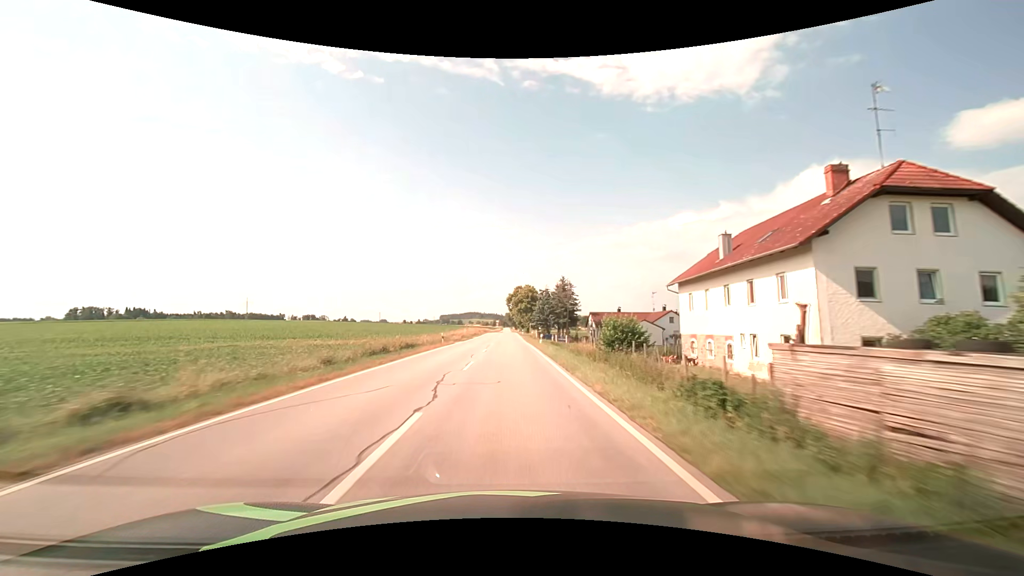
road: secondary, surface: asphalt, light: Day
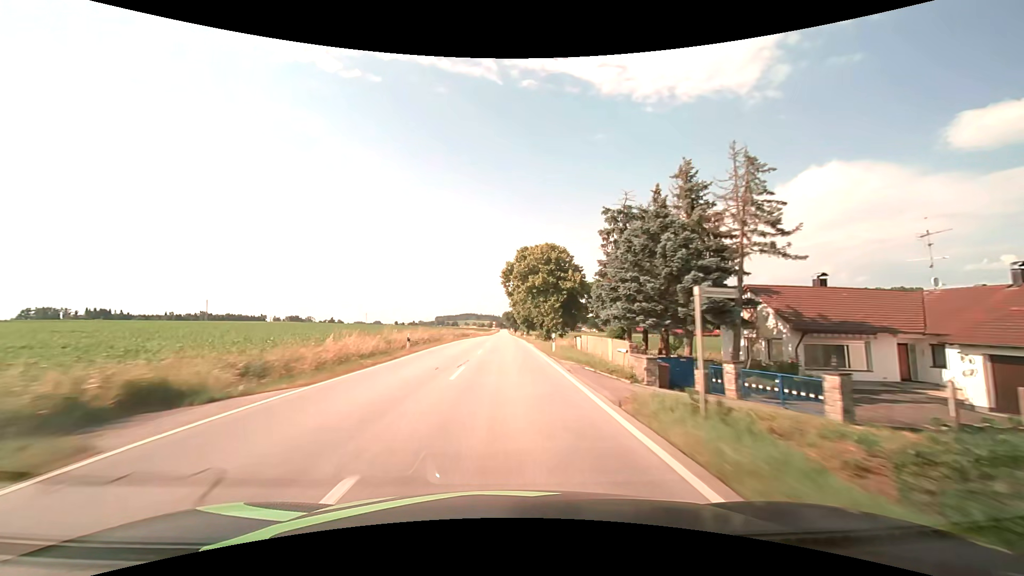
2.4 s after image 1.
(0.0, +63.4) m; 0°
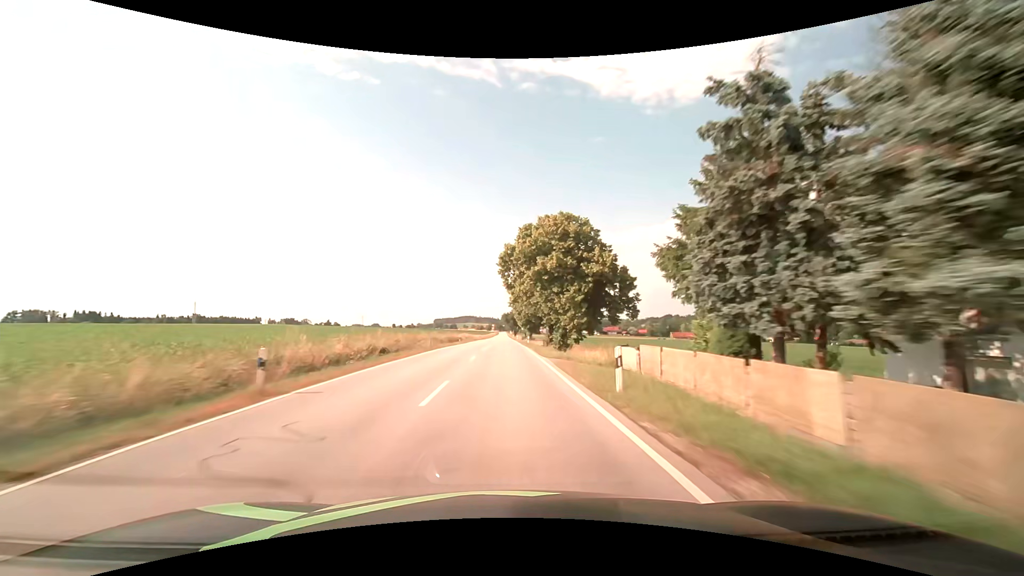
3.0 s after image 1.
(0.0, +15.8) m; 0°
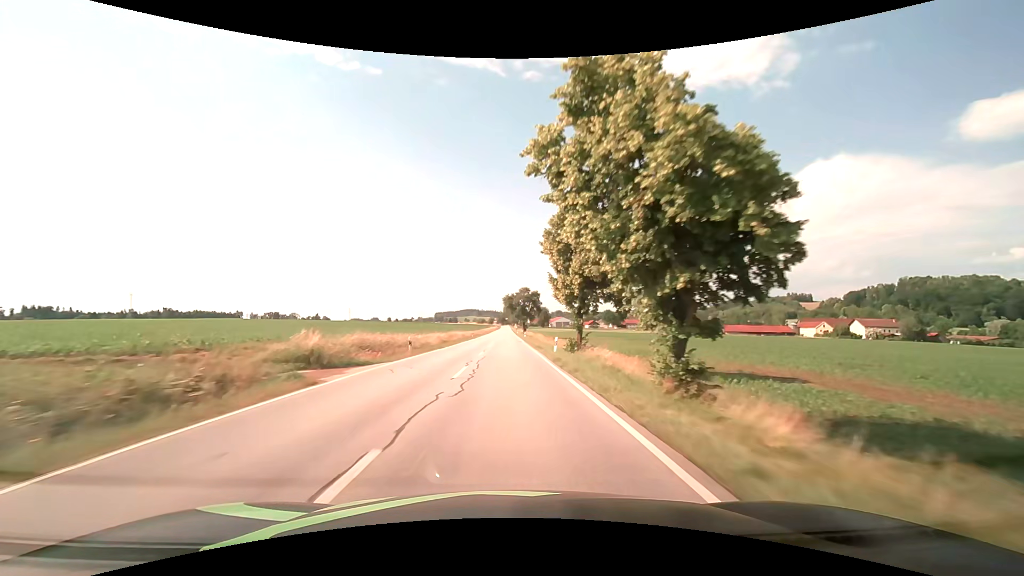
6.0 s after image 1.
(-0.2, +79.2) m; 0°
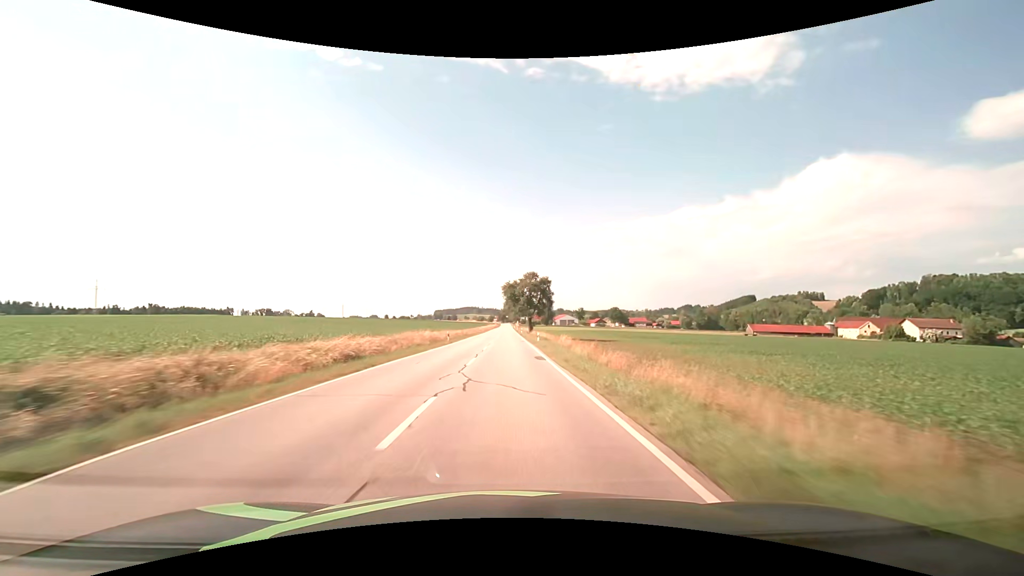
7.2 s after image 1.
(-0.1, +31.7) m; 0°
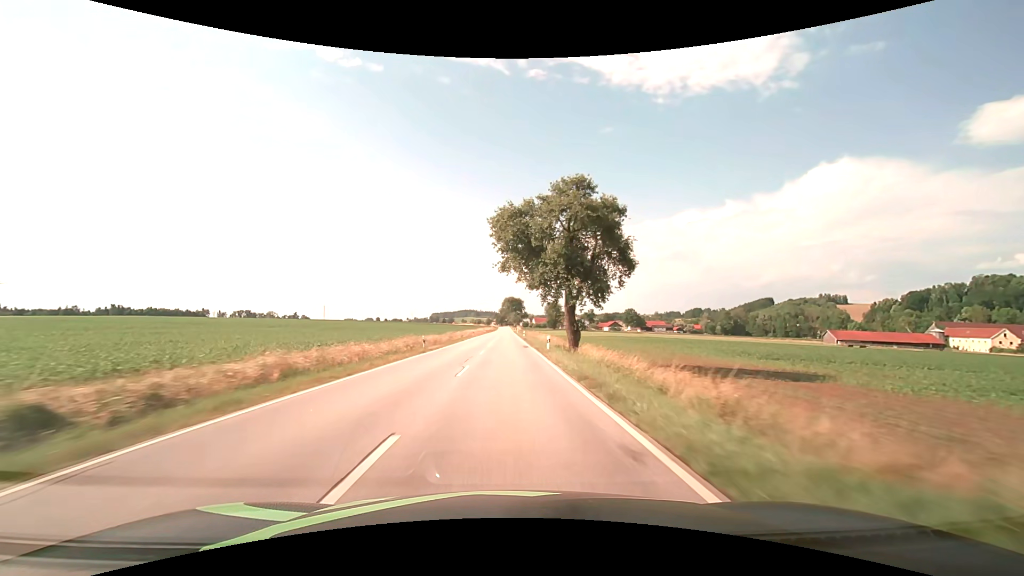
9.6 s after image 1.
(-0.3, +63.4) m; 0°
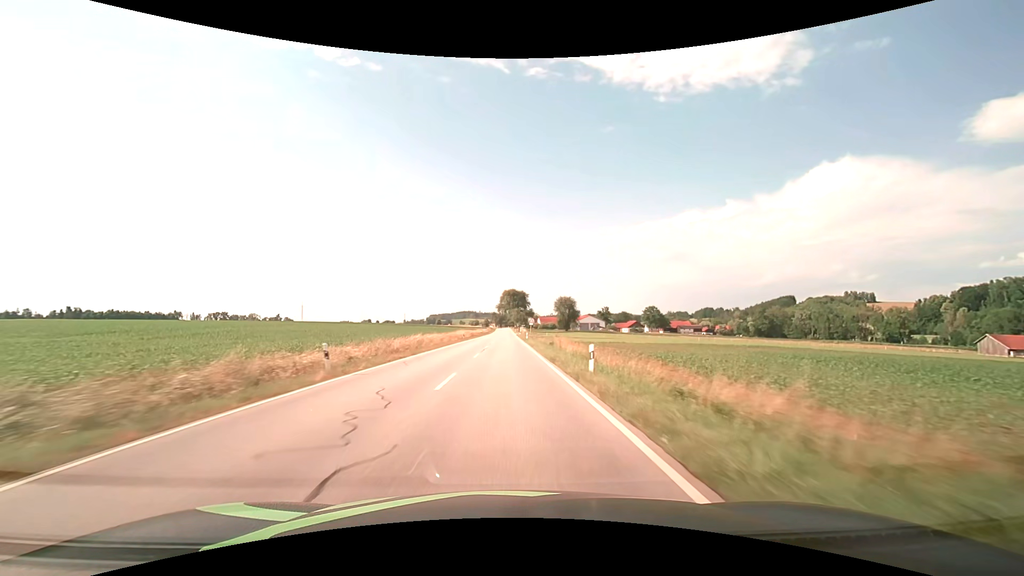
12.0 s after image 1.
(0.0, +63.2) m; 0°
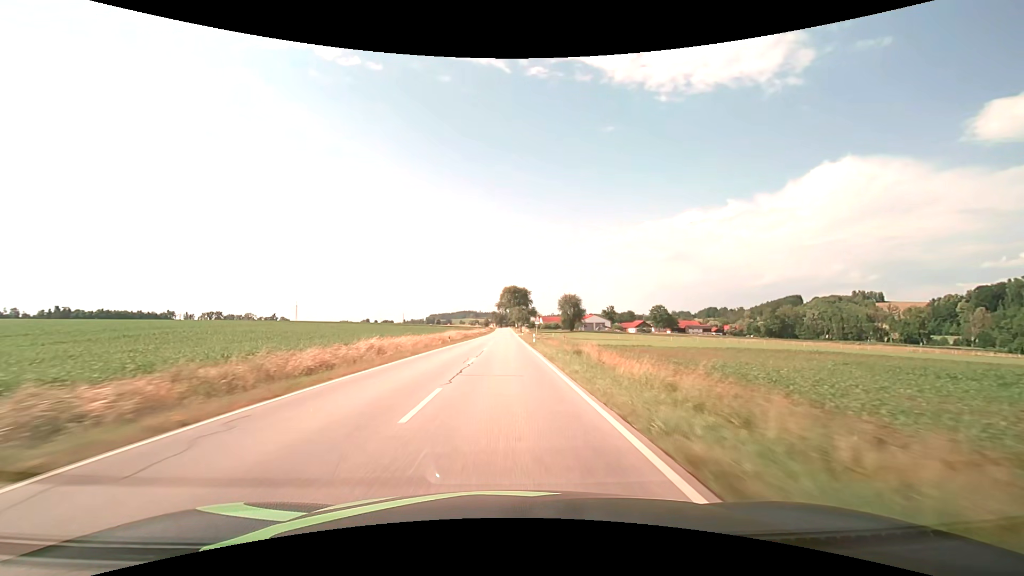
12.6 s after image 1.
(0.0, +15.8) m; 0°
(0, +10) (0, +20) (0, +30) (0, +40) (0, +50) (0, +60) (0, +70) (0, +80) (0, +90) (0, +100) m
